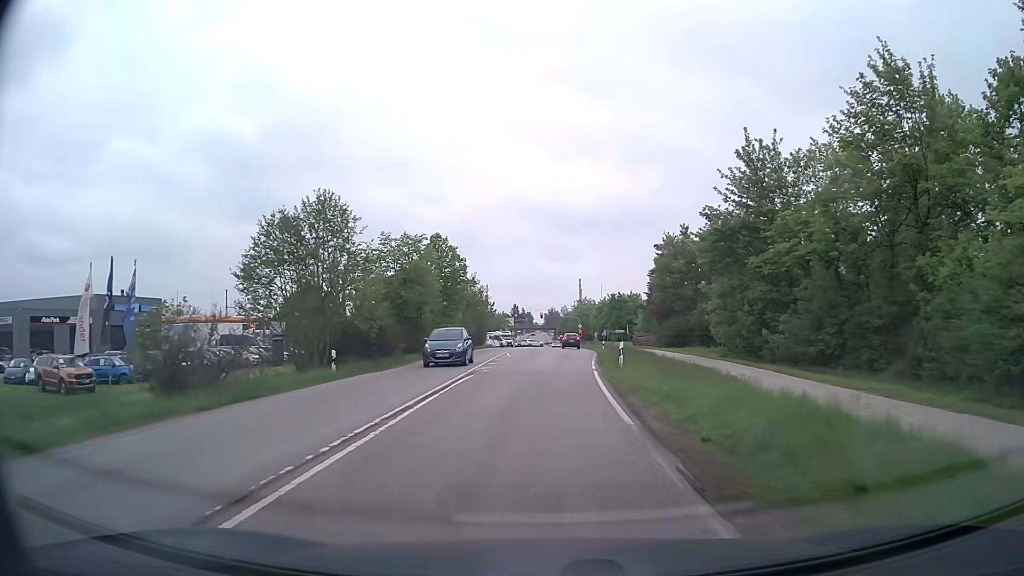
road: secondary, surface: asphalt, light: Day
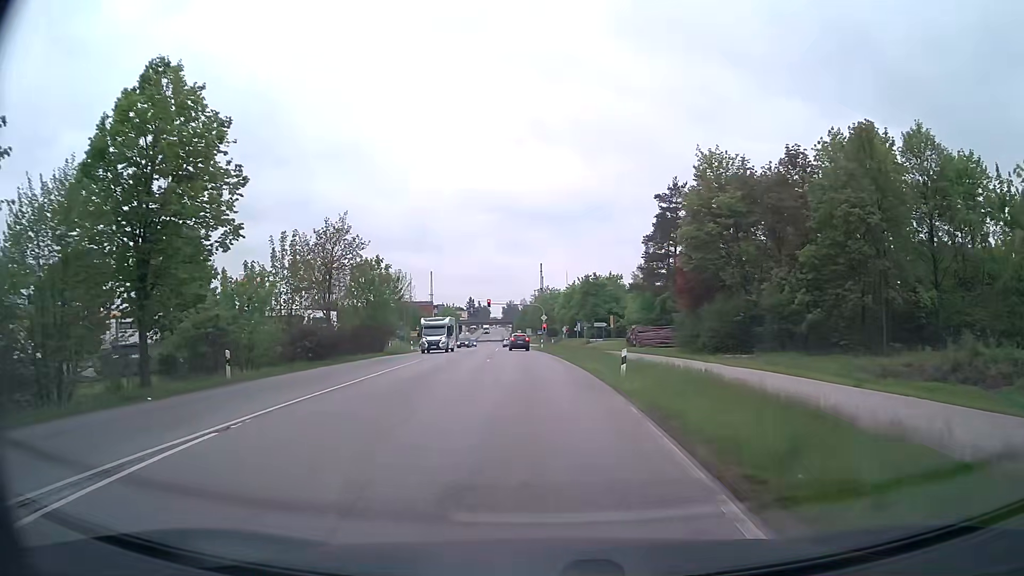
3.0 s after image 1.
(+1.4, +36.4) m; +3°
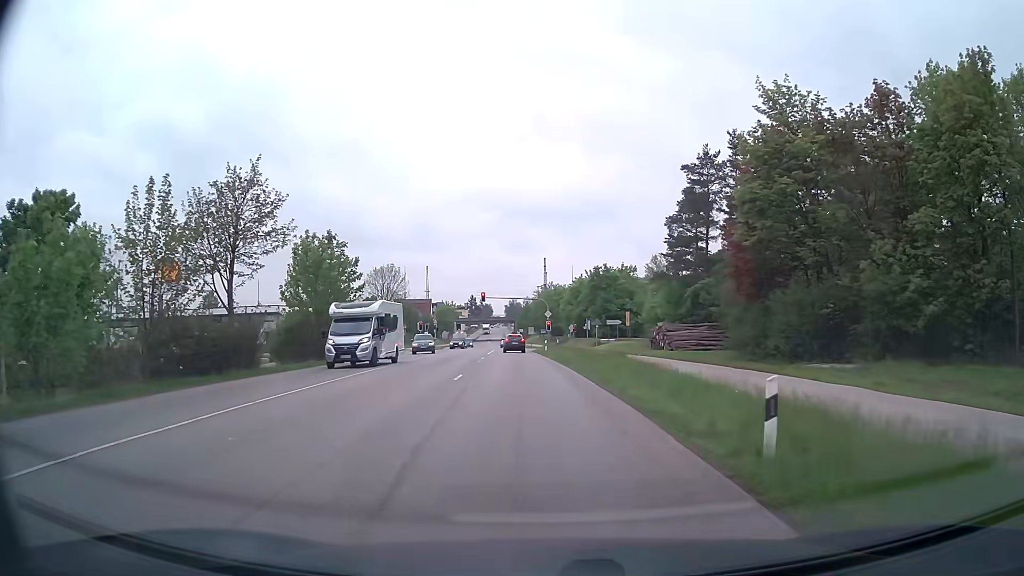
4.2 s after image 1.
(+0.1, +12.9) m; 0°
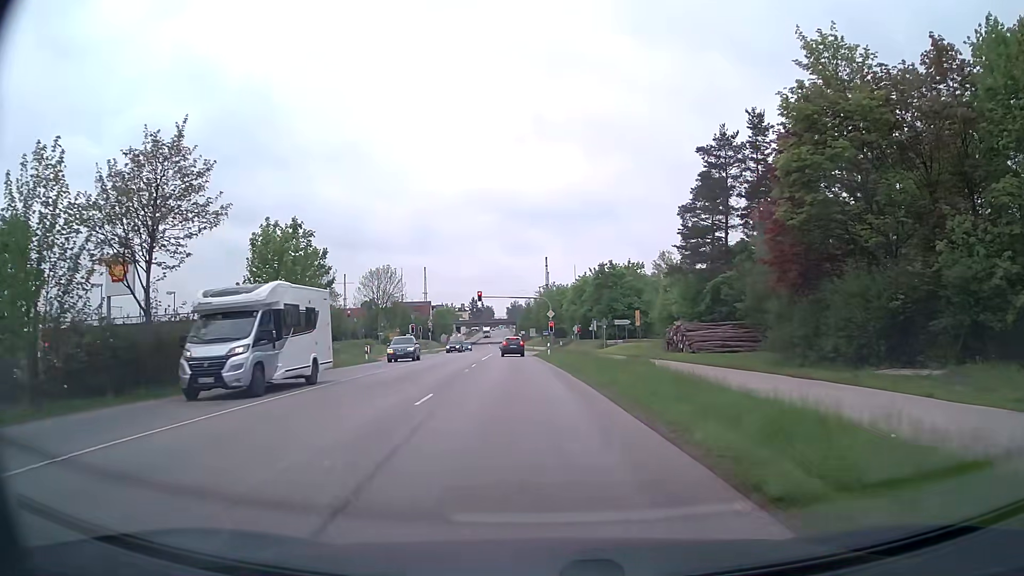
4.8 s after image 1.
(0.0, +6.1) m; 0°
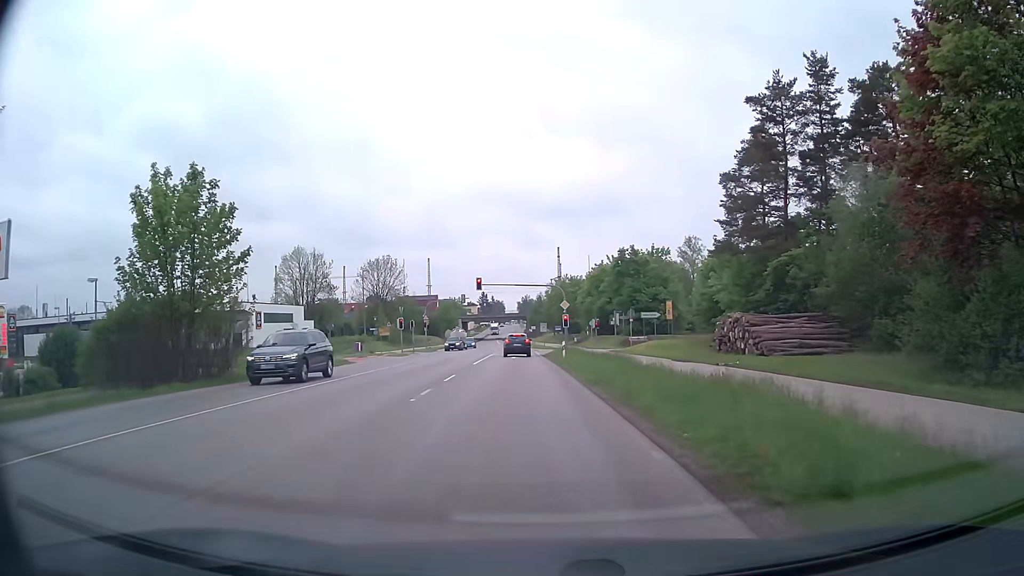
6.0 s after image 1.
(-0.1, +11.4) m; -2°
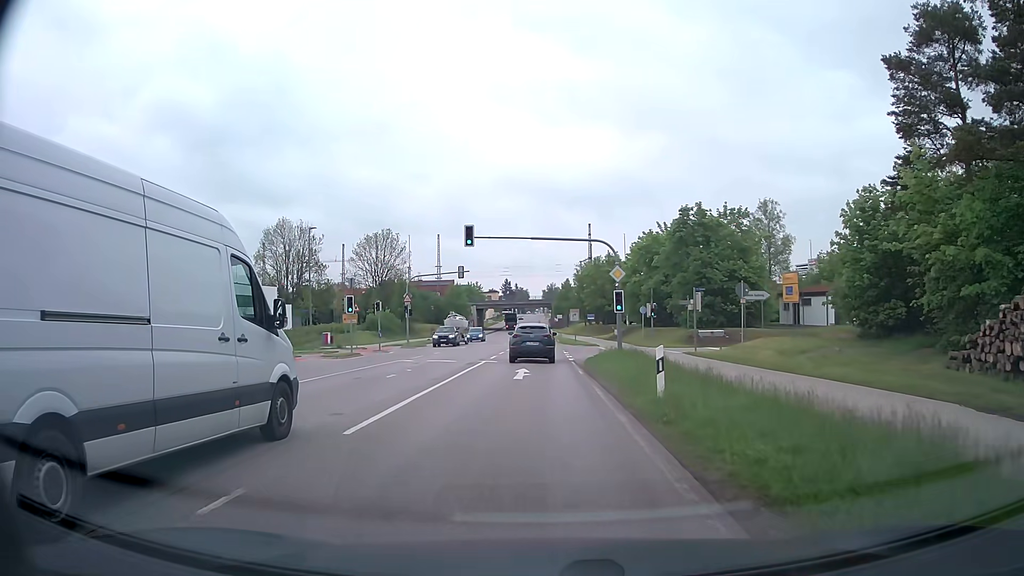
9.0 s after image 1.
(-0.3, +23.1) m; -2°
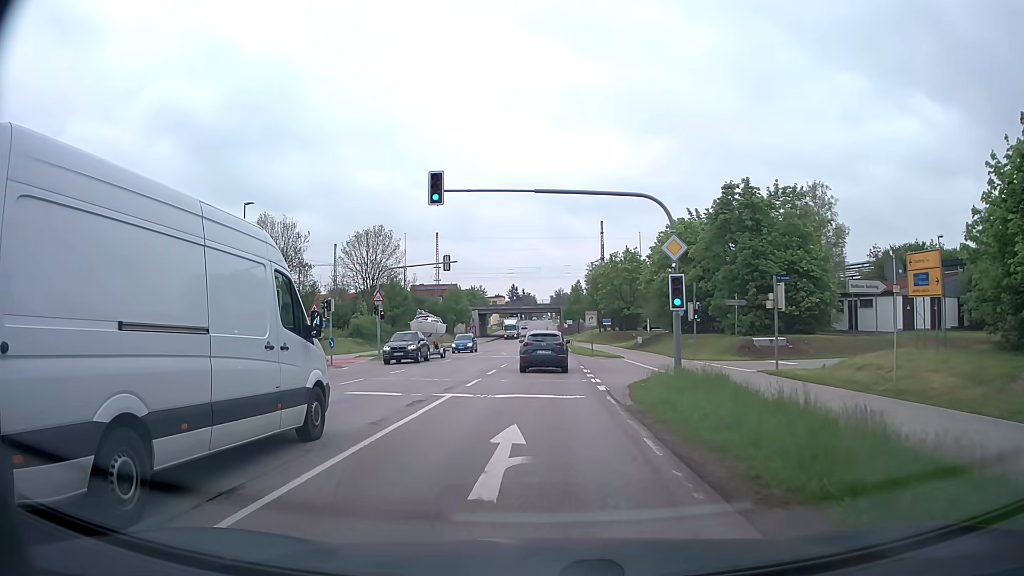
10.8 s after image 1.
(-0.1, +12.4) m; -1°
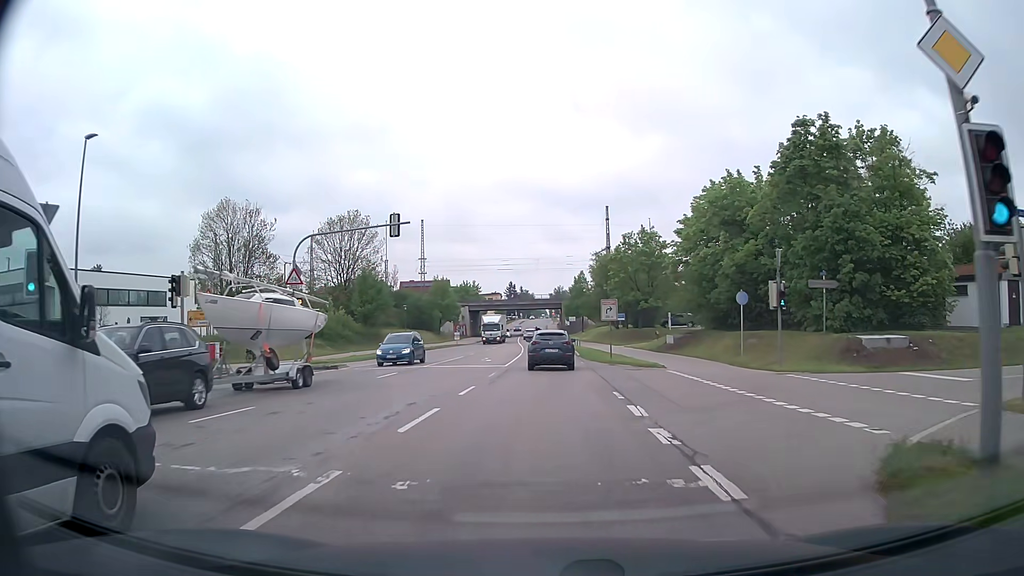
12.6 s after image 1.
(0.0, +15.0) m; 0°
(0, +10) (0, +20) (0, +30) (0, +40) (0, +50) (-1, +60) (-1, +70) (-1, +80) (-2, +90) (-2, +100) m
